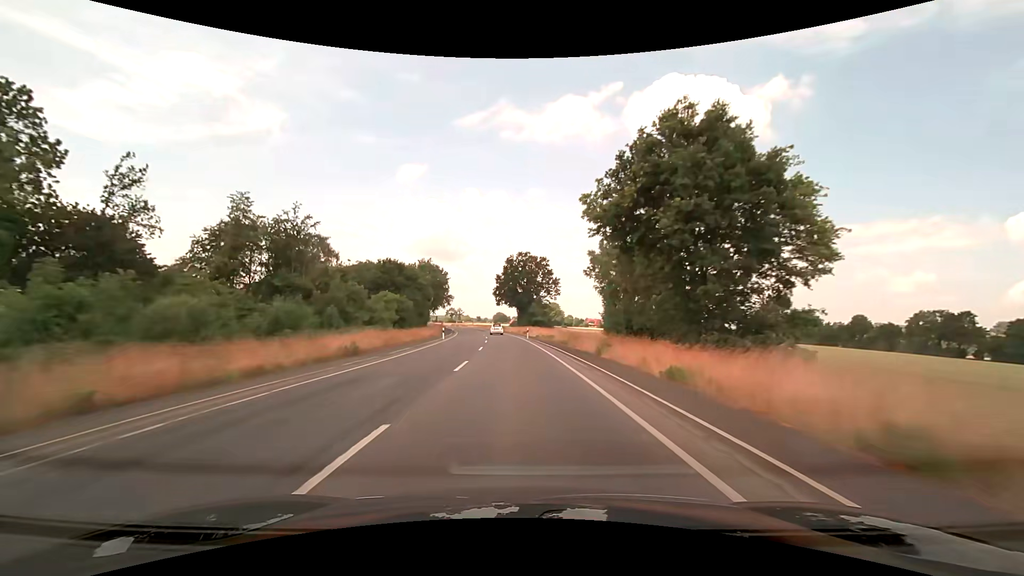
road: secondary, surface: asphalt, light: Day
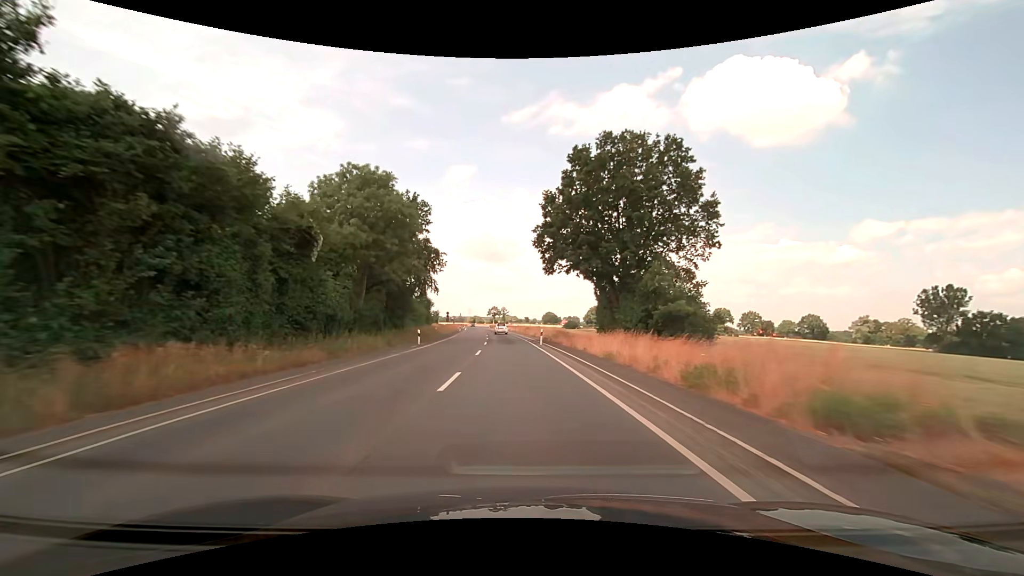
(-3.3, +64.0) m; -5°
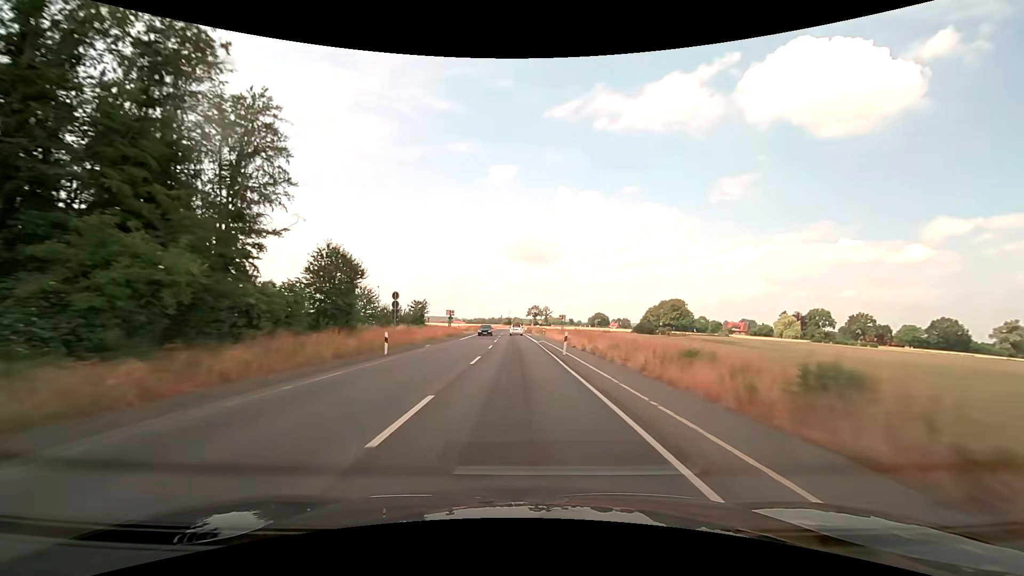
(-3.0, +64.1) m; -5°
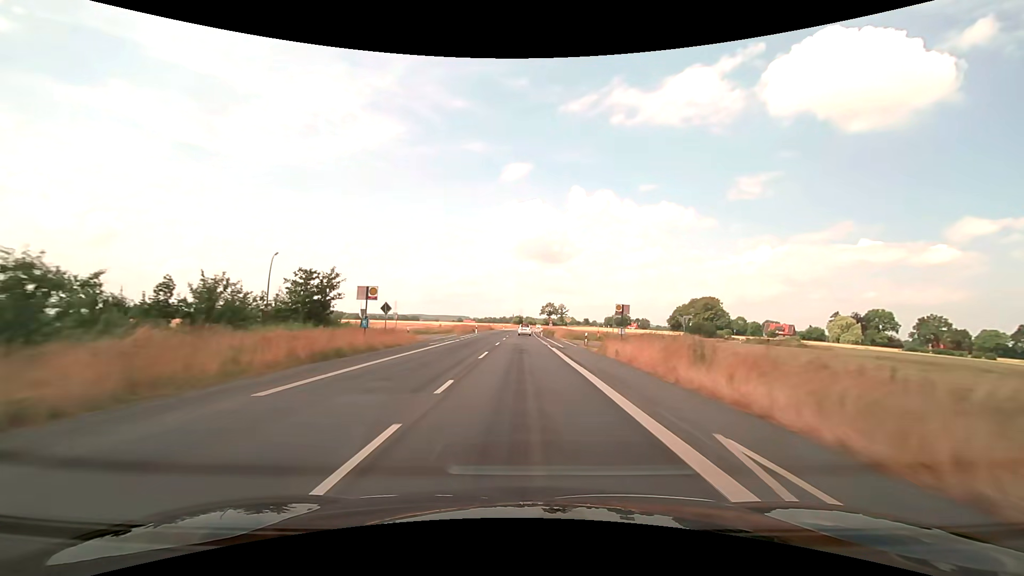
(-0.6, +38.5) m; -2°
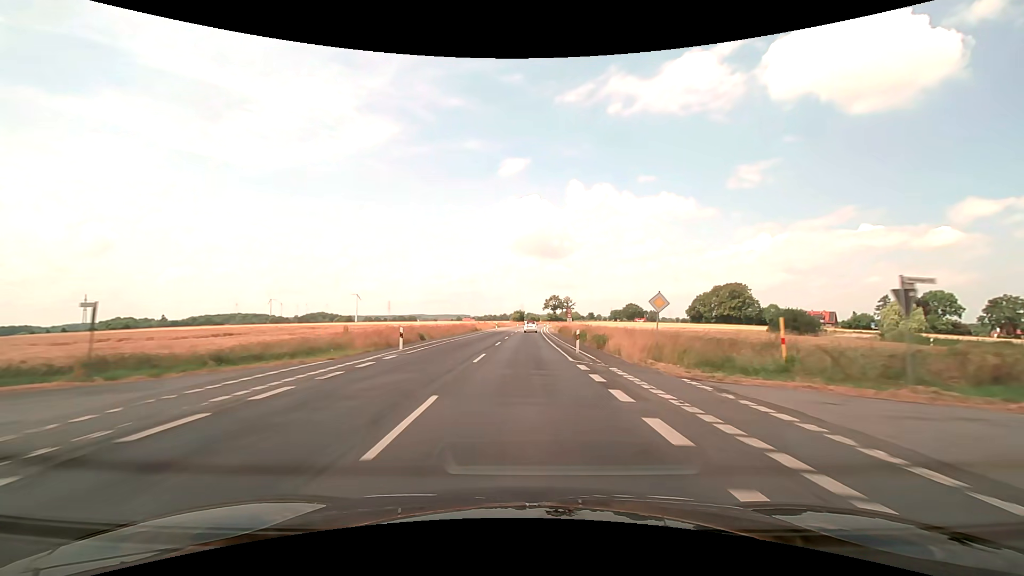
(0.0, +38.5) m; 0°
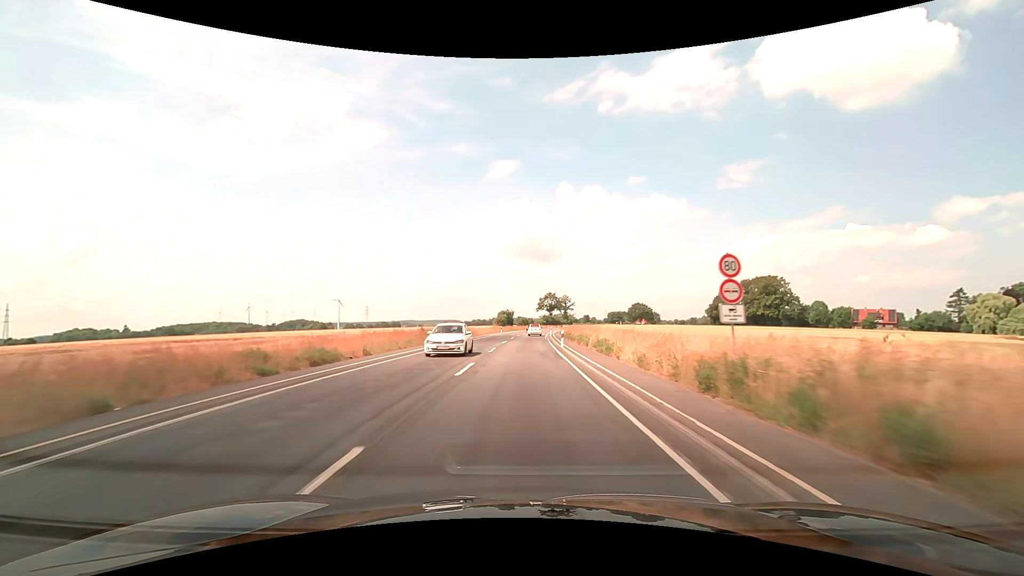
(+0.3, +51.4) m; +1°
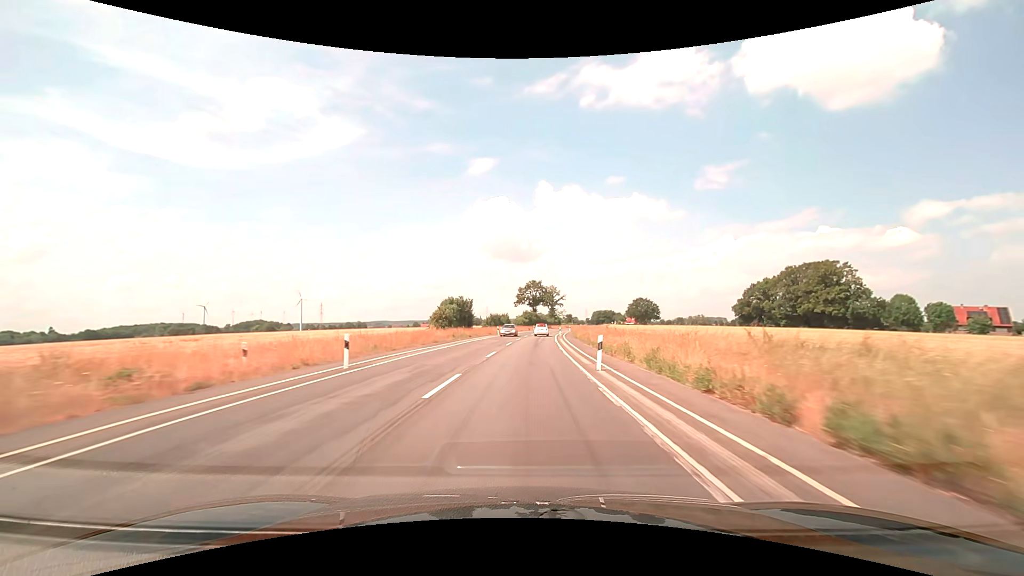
(+1.1, +64.1) m; +2°
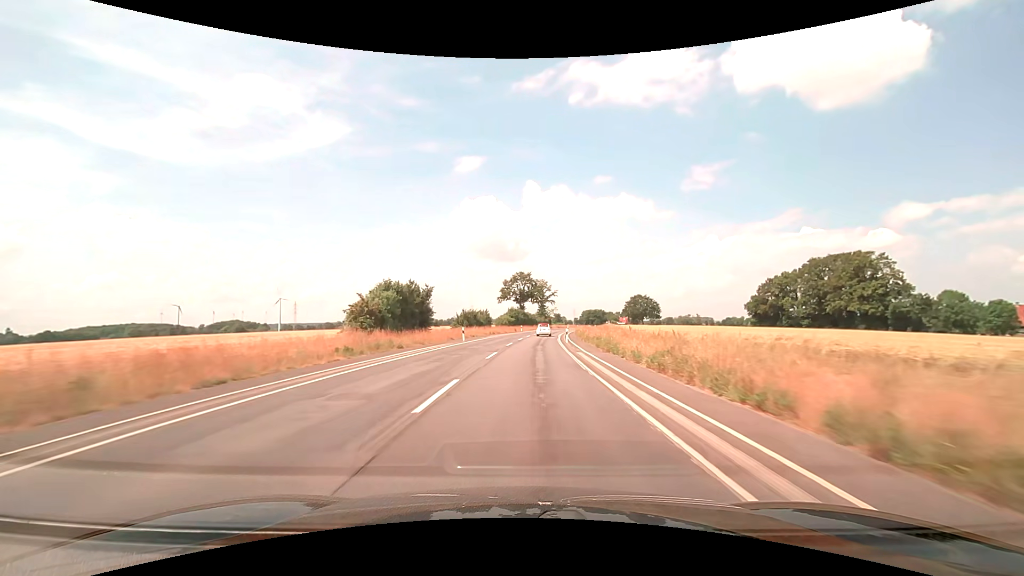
(+0.3, +25.7) m; +2°
(0, +10) (0, +20) (0, +30) (+1, +40) (+1, +50) (+2, +60) (+3, +70) (+4, +80) (+5, +90) (+6, +100) m
